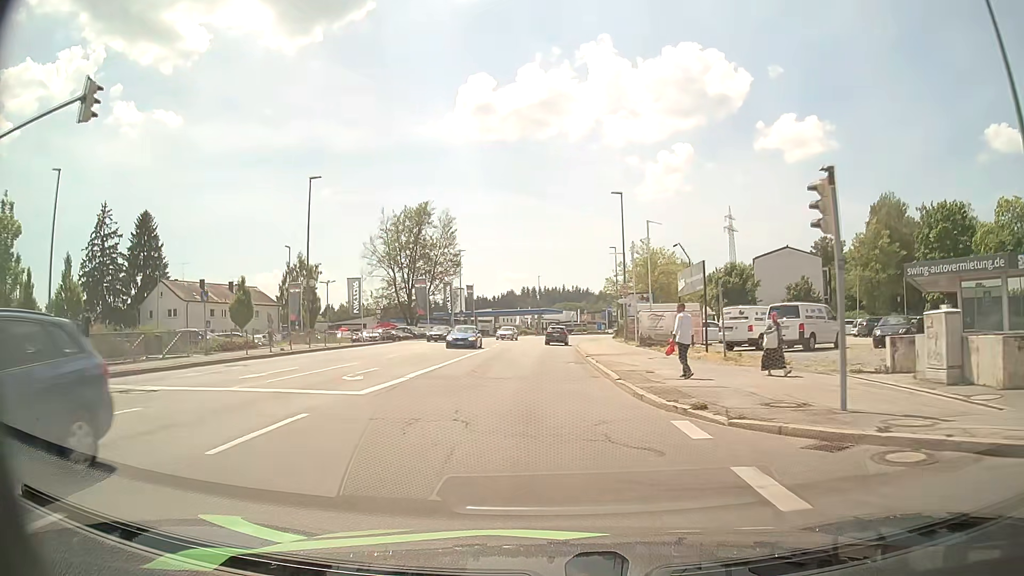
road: tertiary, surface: asphalt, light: Day
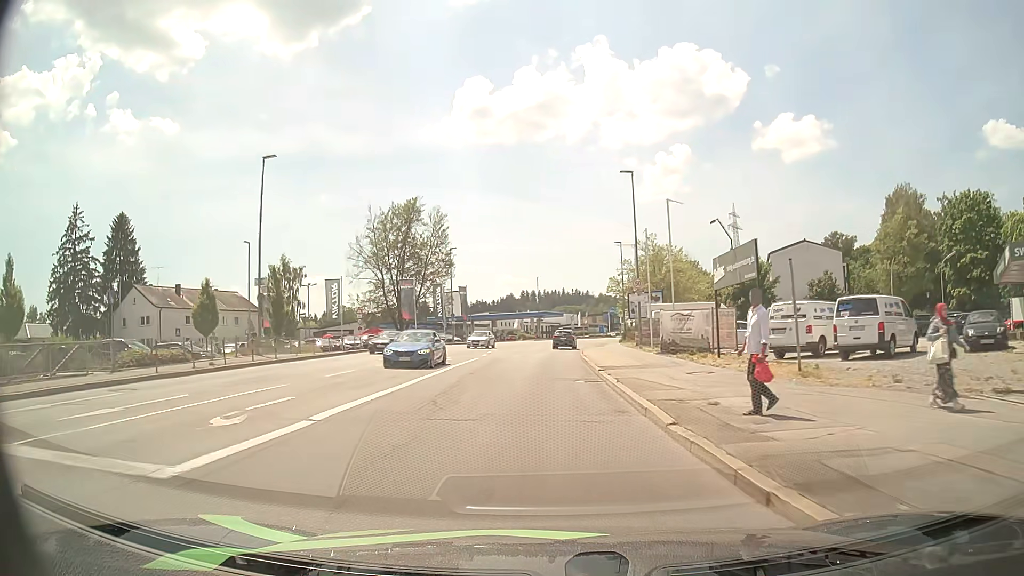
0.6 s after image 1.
(0.0, +7.0) m; 0°
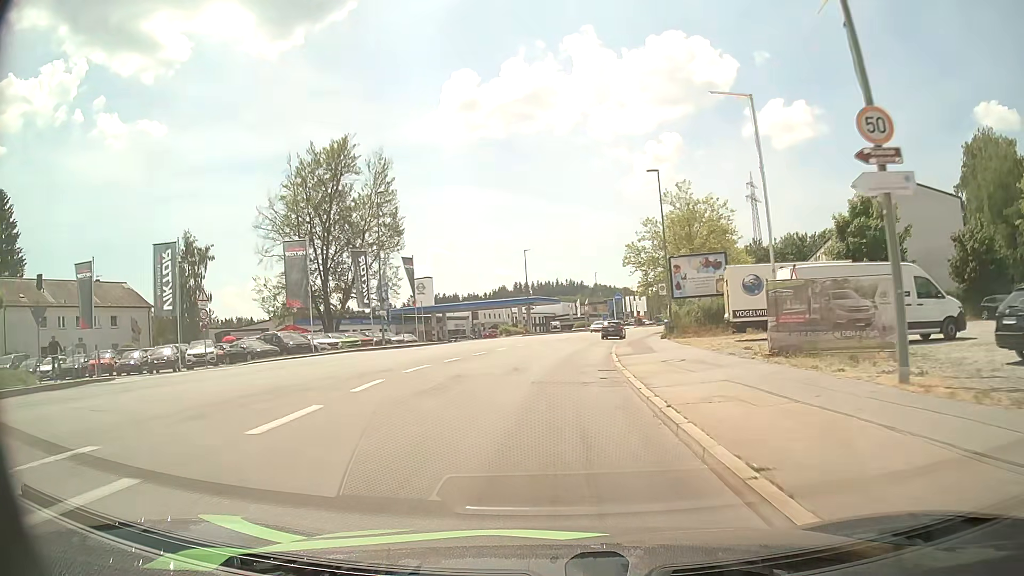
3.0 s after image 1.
(+0.1, +29.0) m; +1°
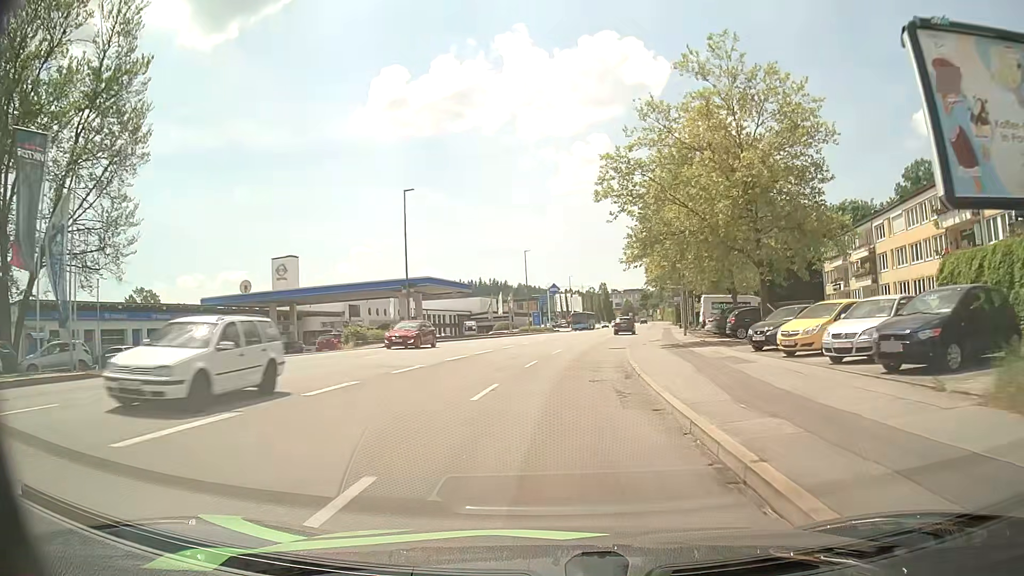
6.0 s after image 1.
(+1.5, +36.9) m; +6°
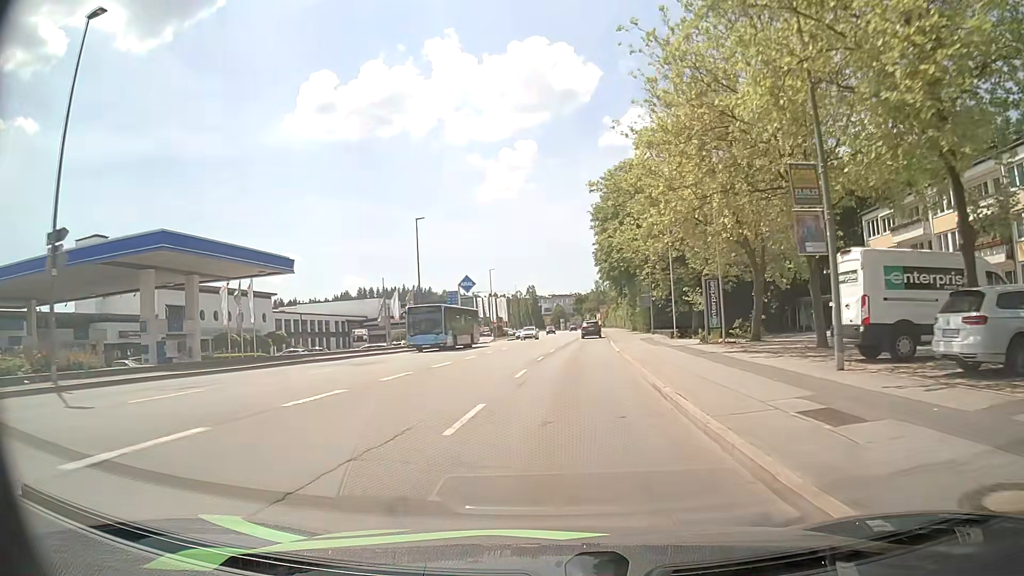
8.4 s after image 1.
(+1.6, +30.2) m; +7°
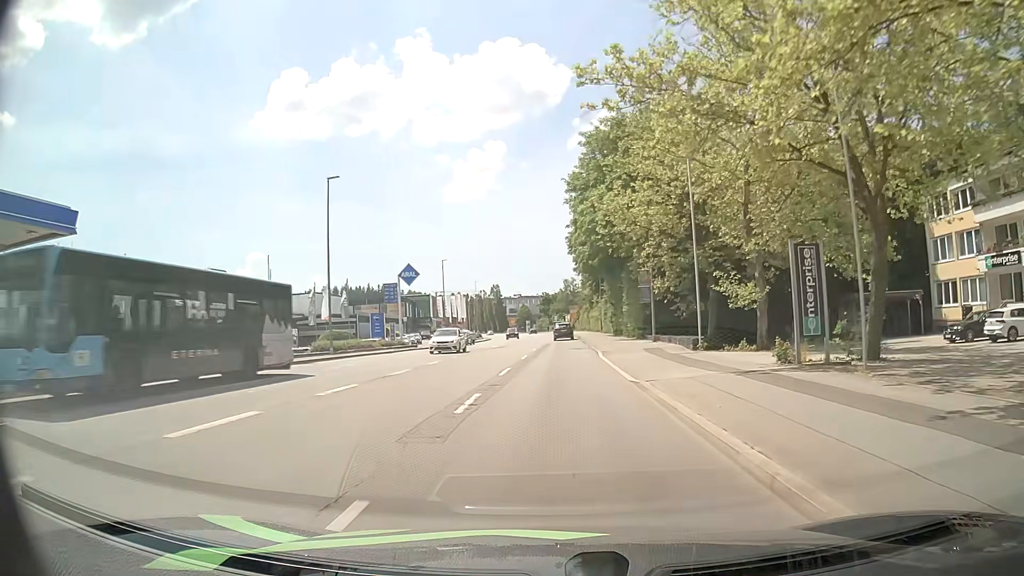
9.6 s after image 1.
(+0.3, +15.4) m; +2°
(0, +10) (0, +20) (0, +30) (+1, +40) (+1, +50) (+1, +60) (+1, +70) (+1, +80) (+1, +90) (+1, +100) m
